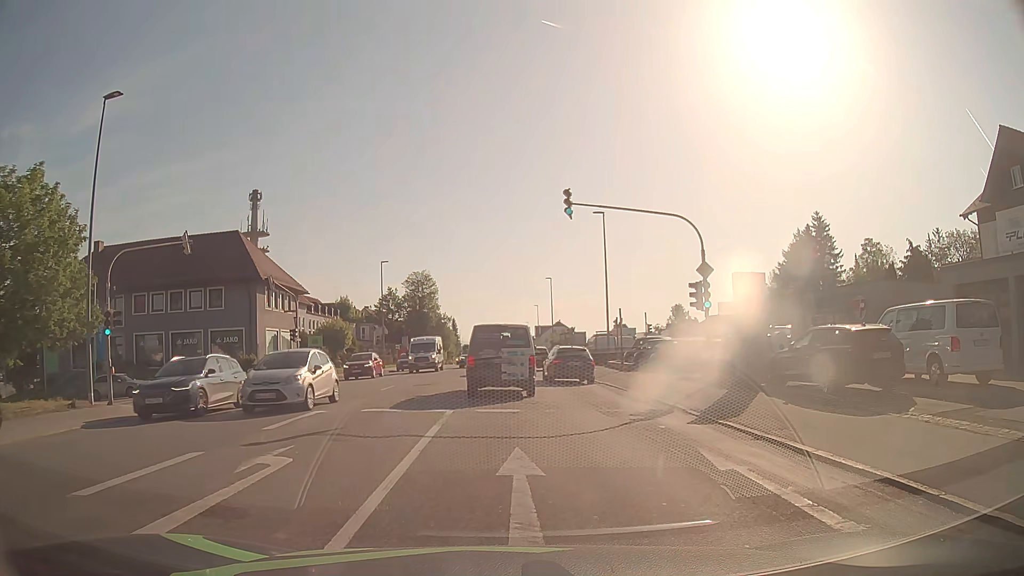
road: tertiary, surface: asphalt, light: Day
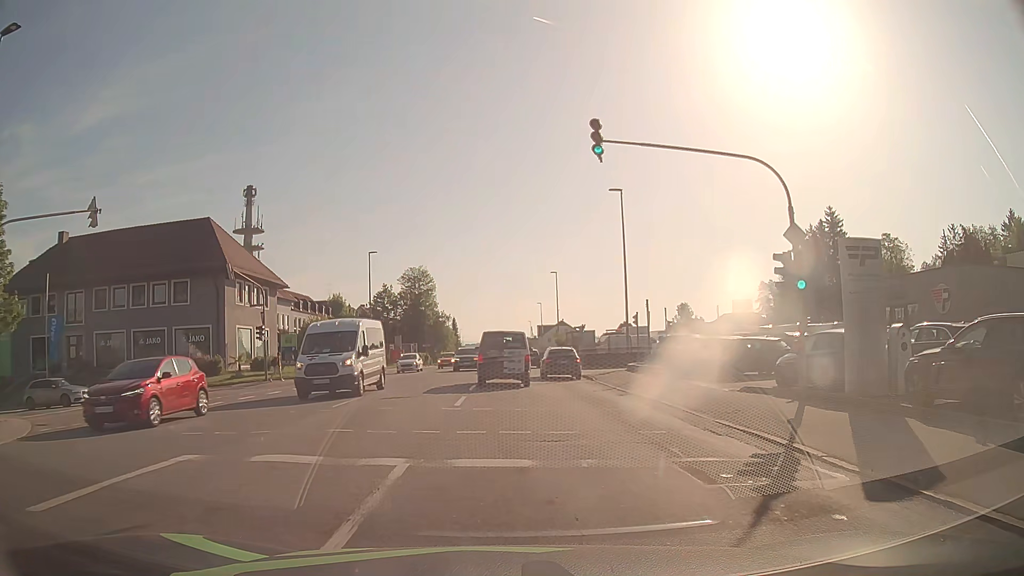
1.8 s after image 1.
(0.0, +6.9) m; 0°
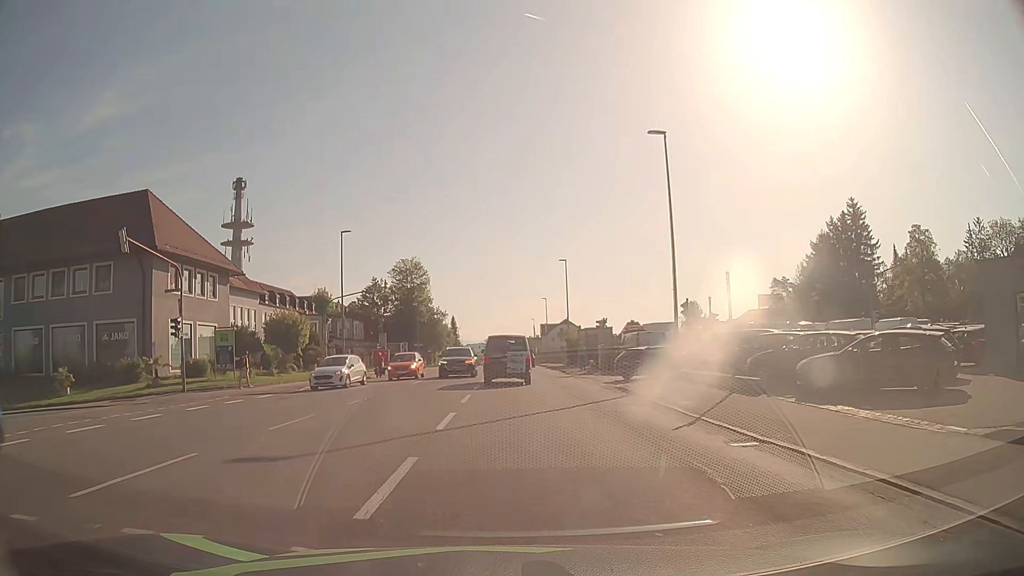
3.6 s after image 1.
(0.0, +11.0) m; 0°
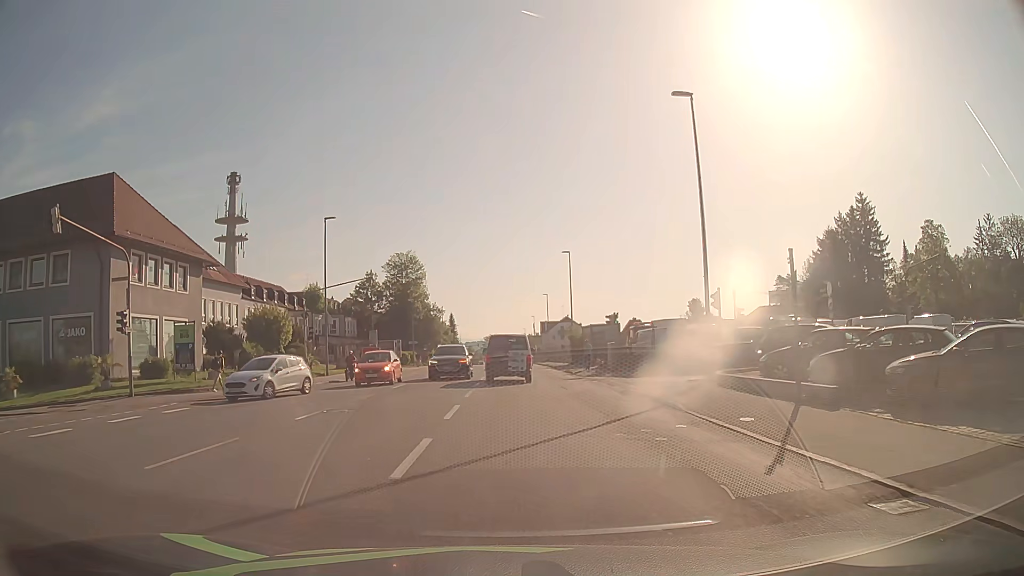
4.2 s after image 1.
(0.0, +4.5) m; +1°
(0, +10) (0, +20) (0, +30) (0, +40) (0, +50) (0, +60) (0, +70) (-1, +80) (-1, +90) (-1, +100) m
